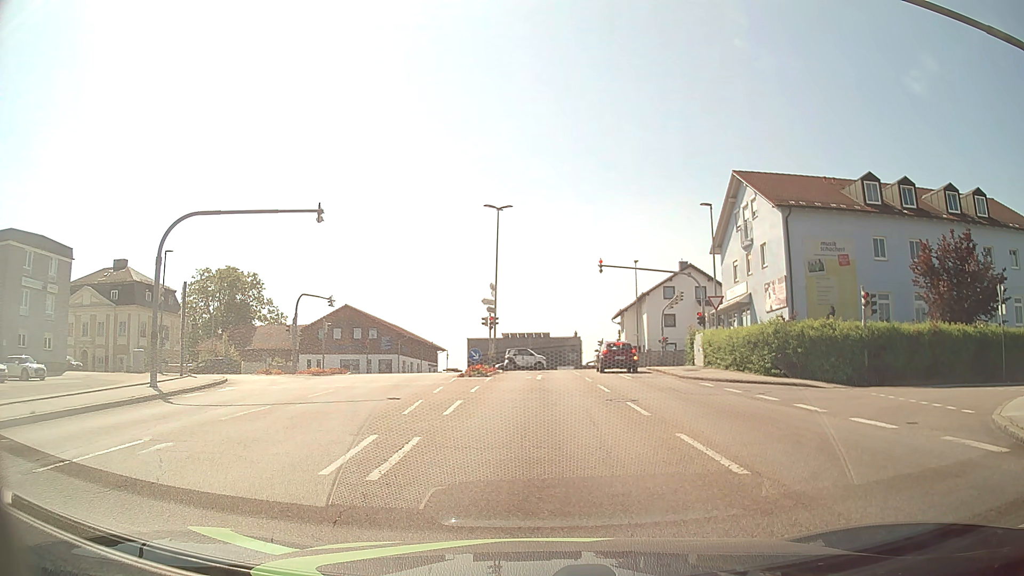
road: tertiary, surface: asphalt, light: Day
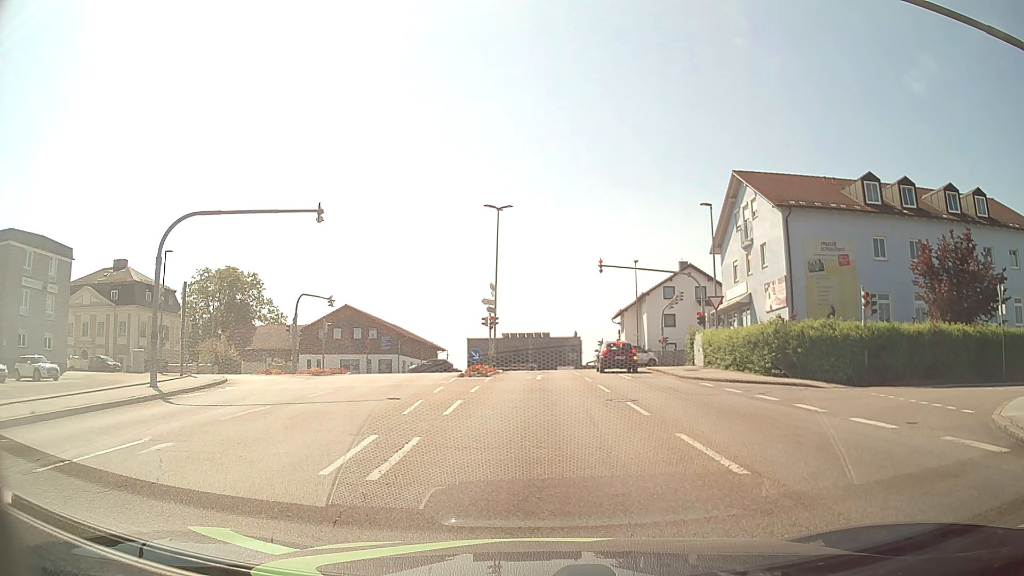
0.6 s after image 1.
(0.0, 0.0) m; 0°
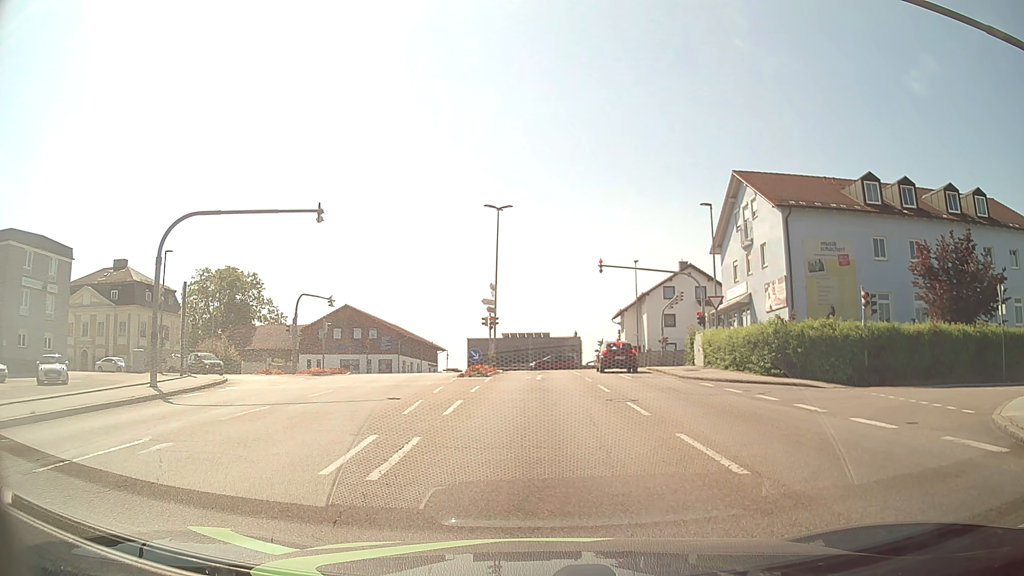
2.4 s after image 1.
(0.0, 0.0) m; 0°
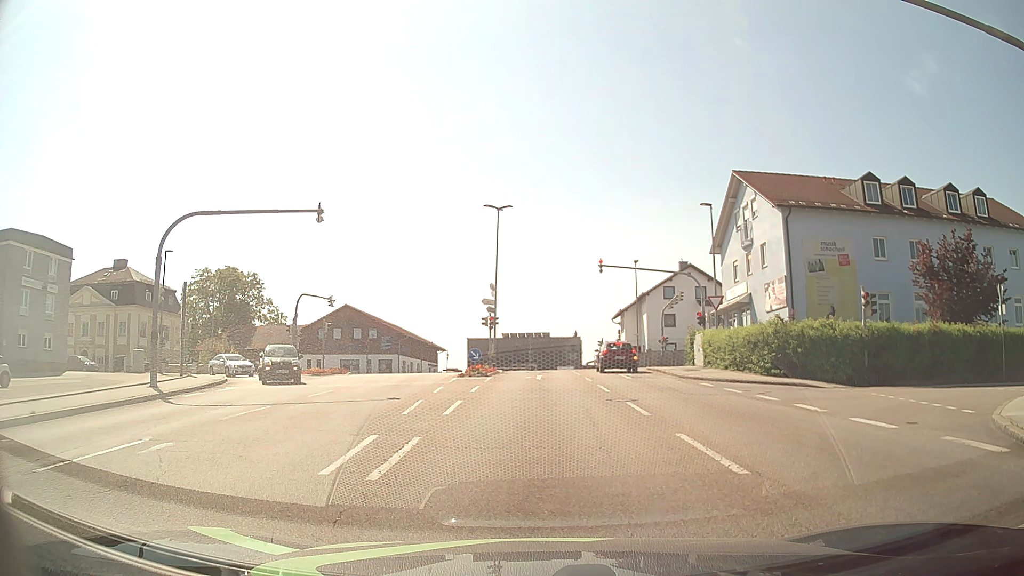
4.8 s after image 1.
(0.0, 0.0) m; 0°
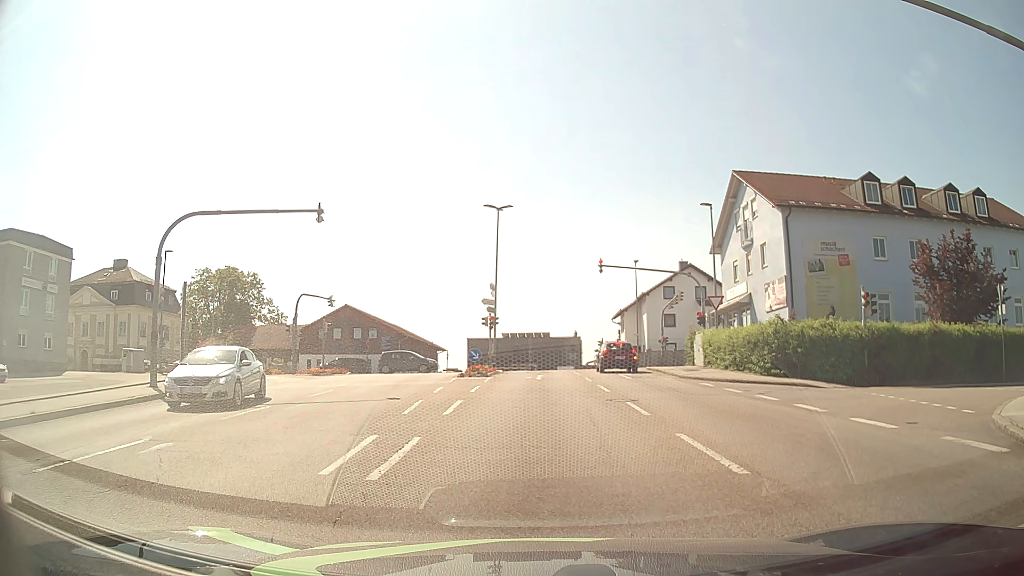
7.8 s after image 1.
(0.0, 0.0) m; 0°
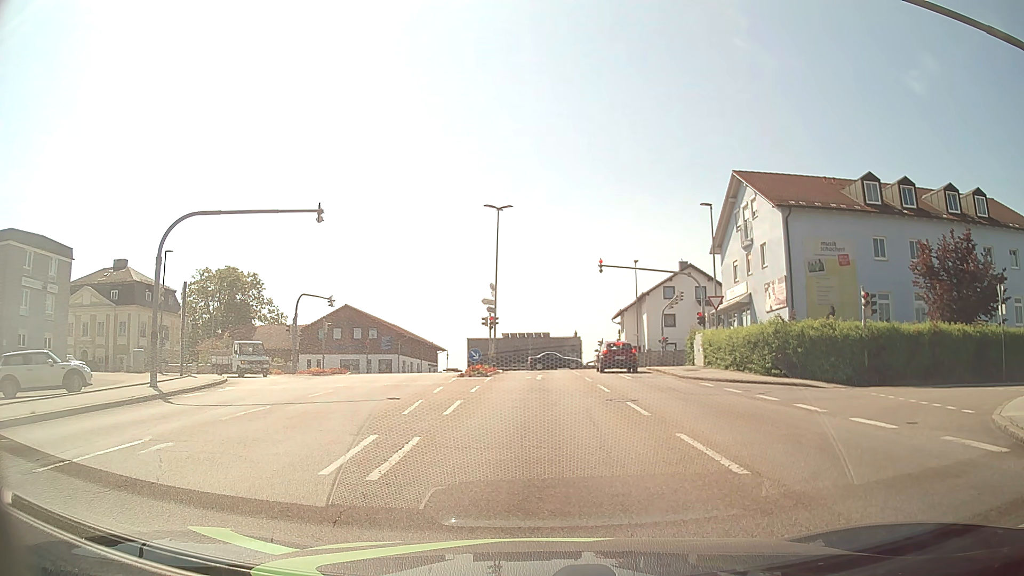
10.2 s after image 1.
(0.0, 0.0) m; 0°
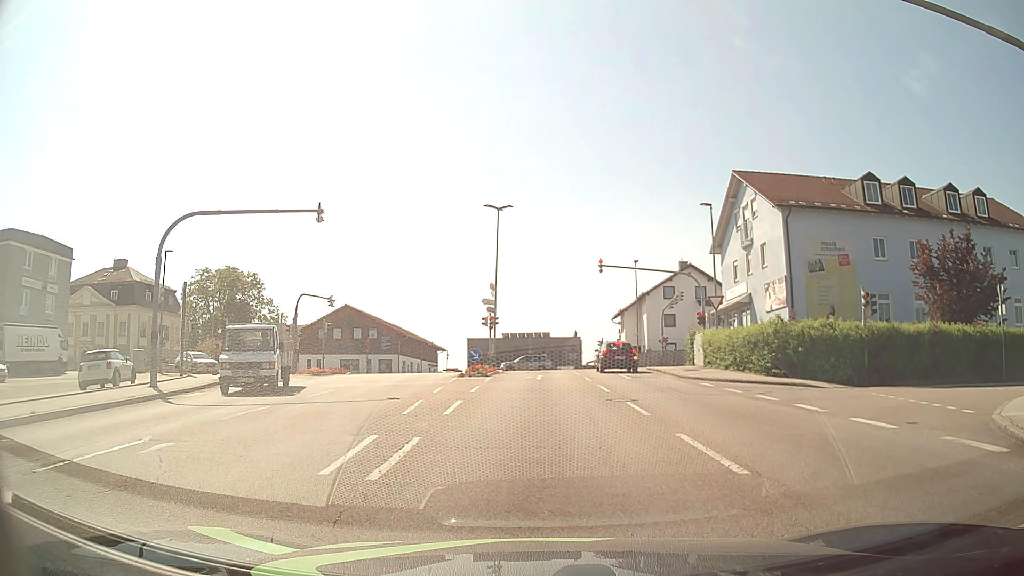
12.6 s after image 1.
(0.0, 0.0) m; 0°
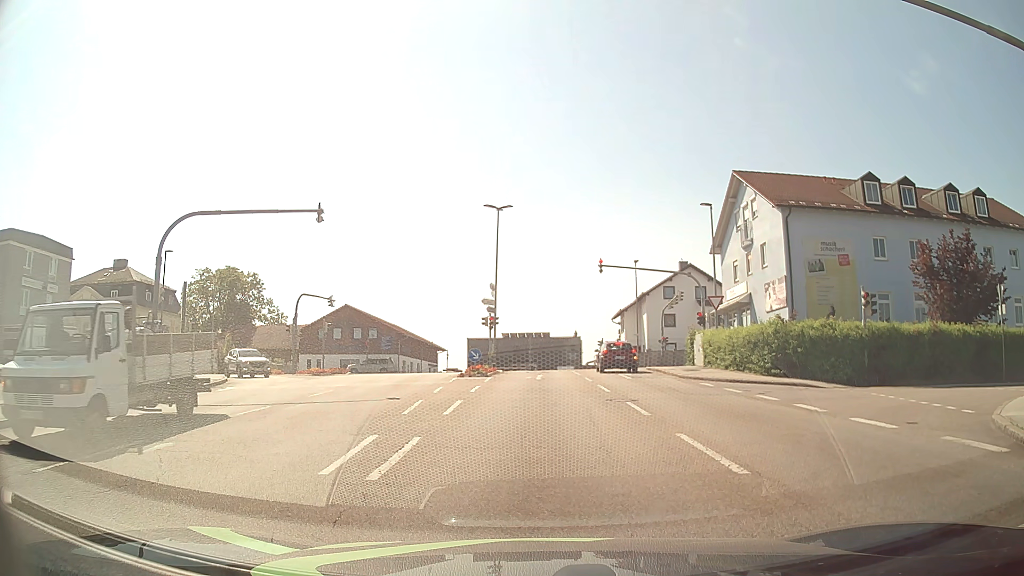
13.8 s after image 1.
(0.0, 0.0) m; 0°
